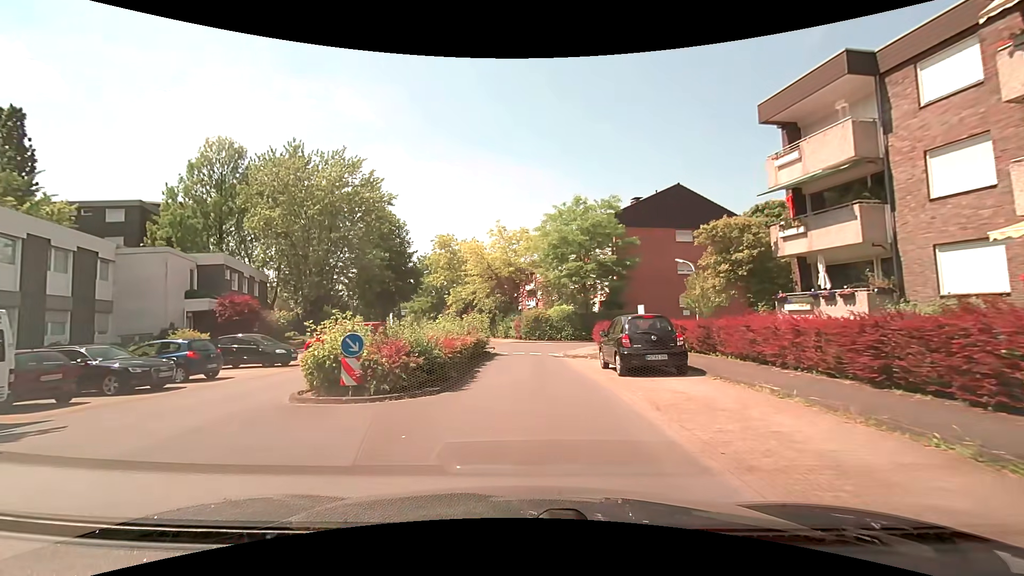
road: residential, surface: paved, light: Day
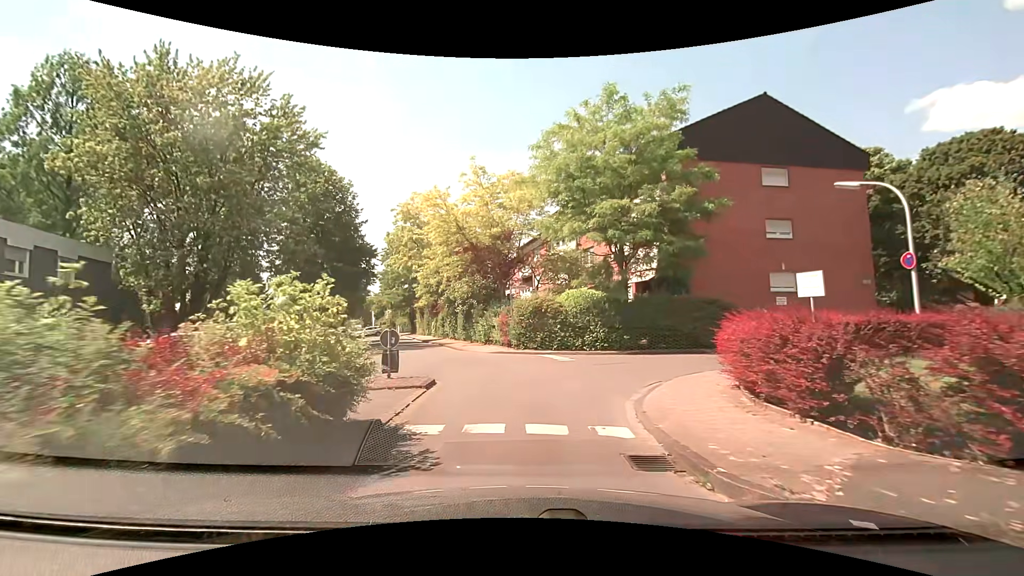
(+0.2, +16.5) m; 0°
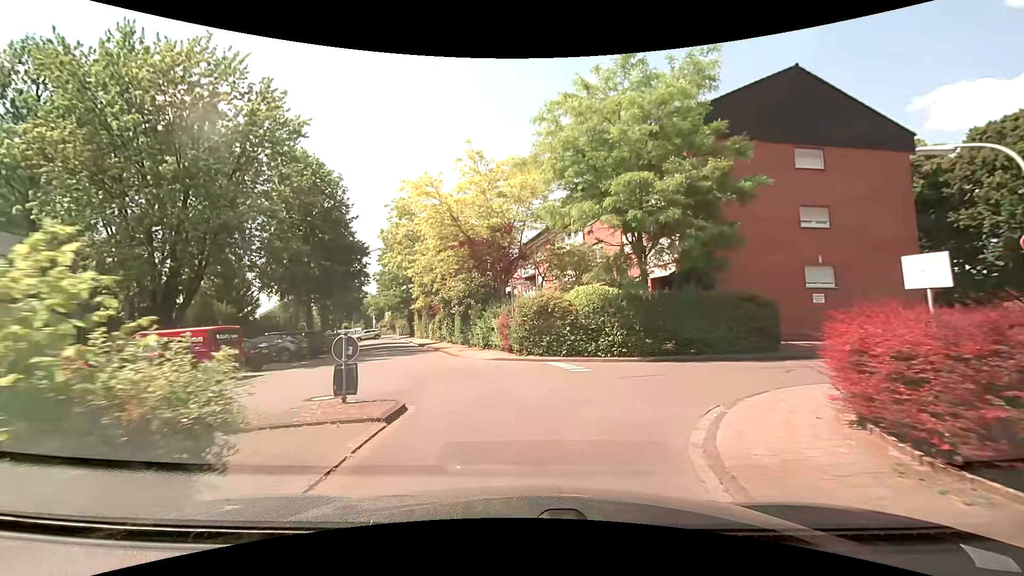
(0.0, +2.9) m; 0°
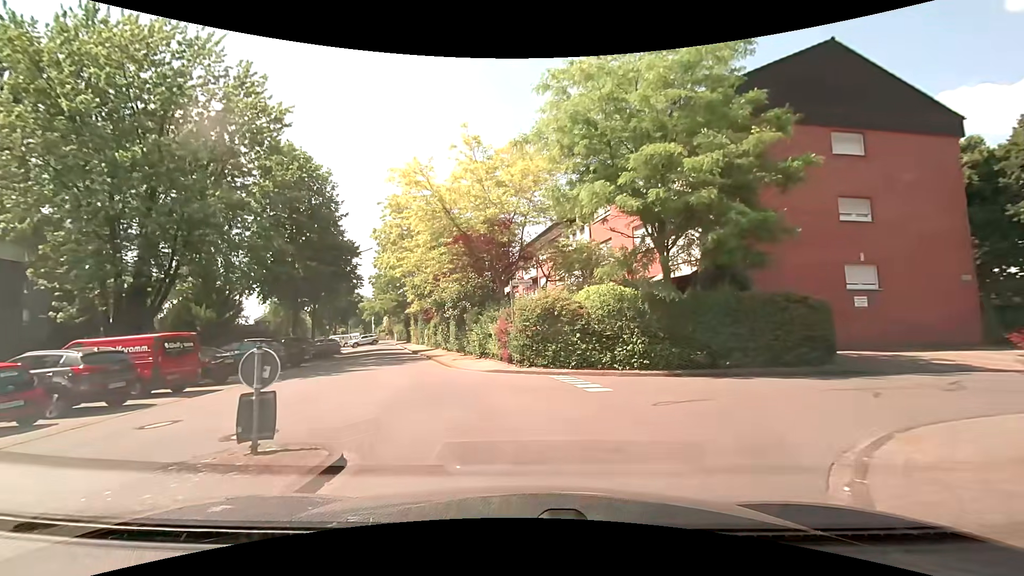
(0.0, +2.7) m; +1°
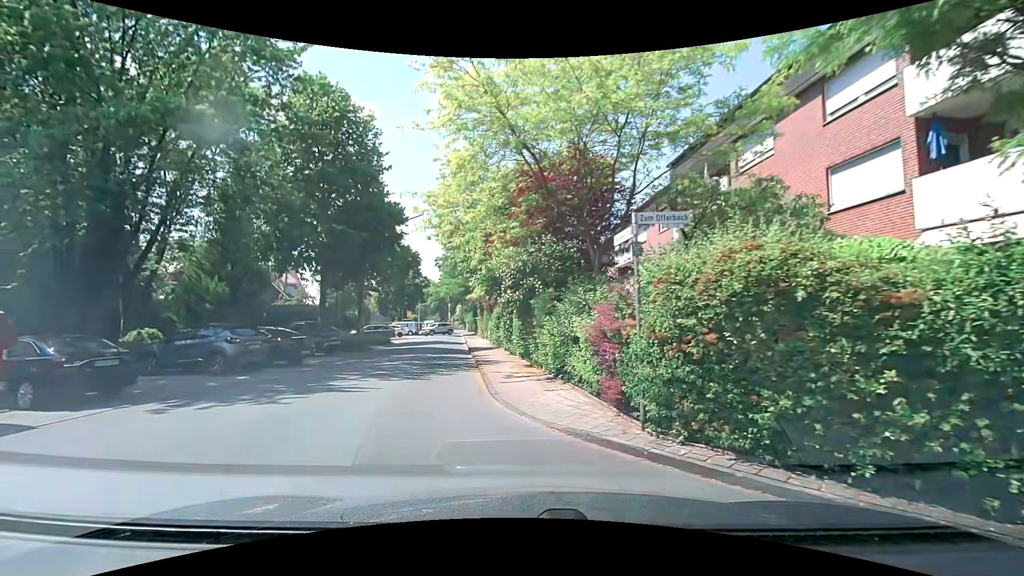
(-0.7, +9.6) m; -10°
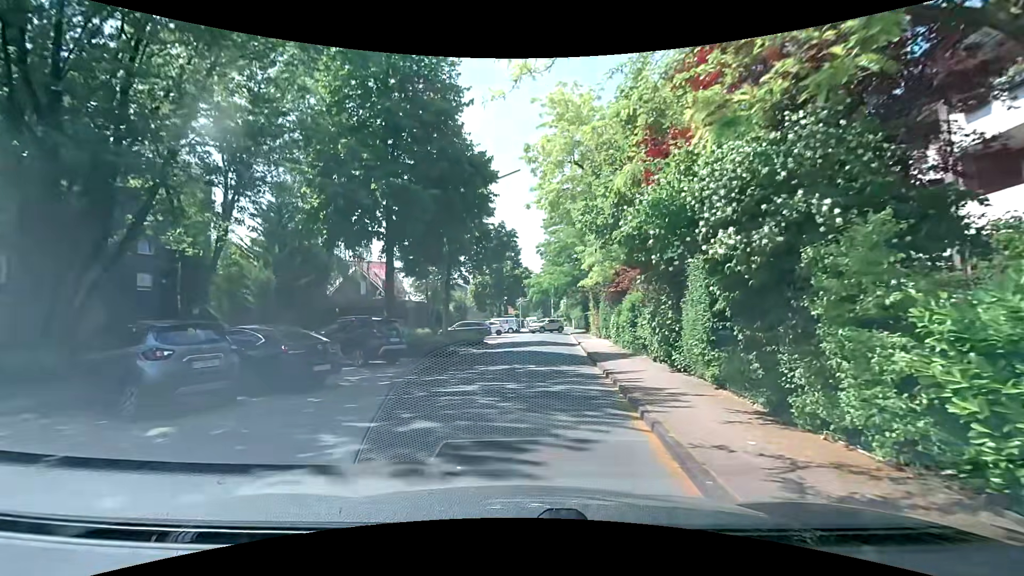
(-1.2, +8.8) m; -12°
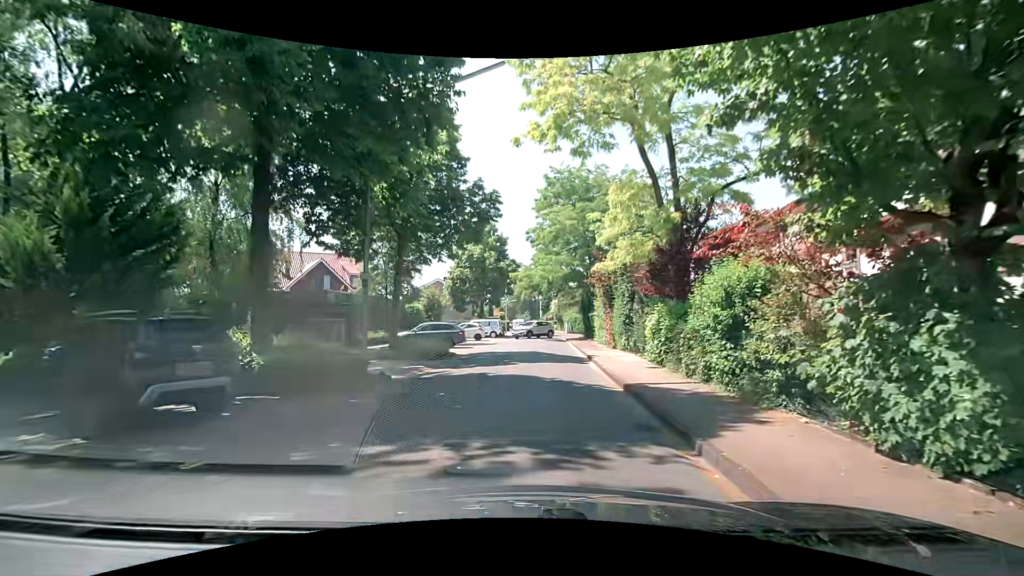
(+0.1, +9.8) m; +1°
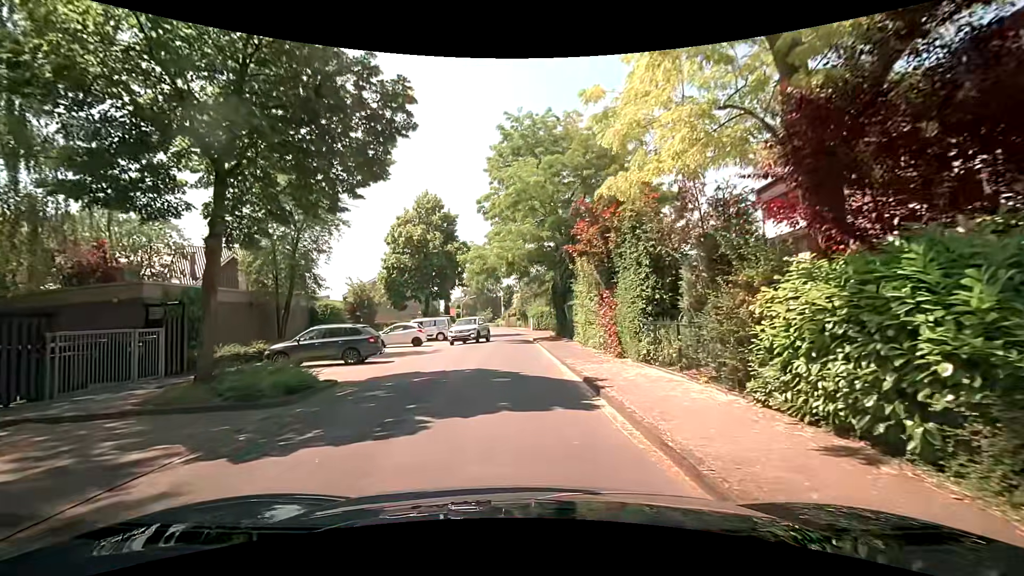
(+0.6, +10.3) m; +6°
